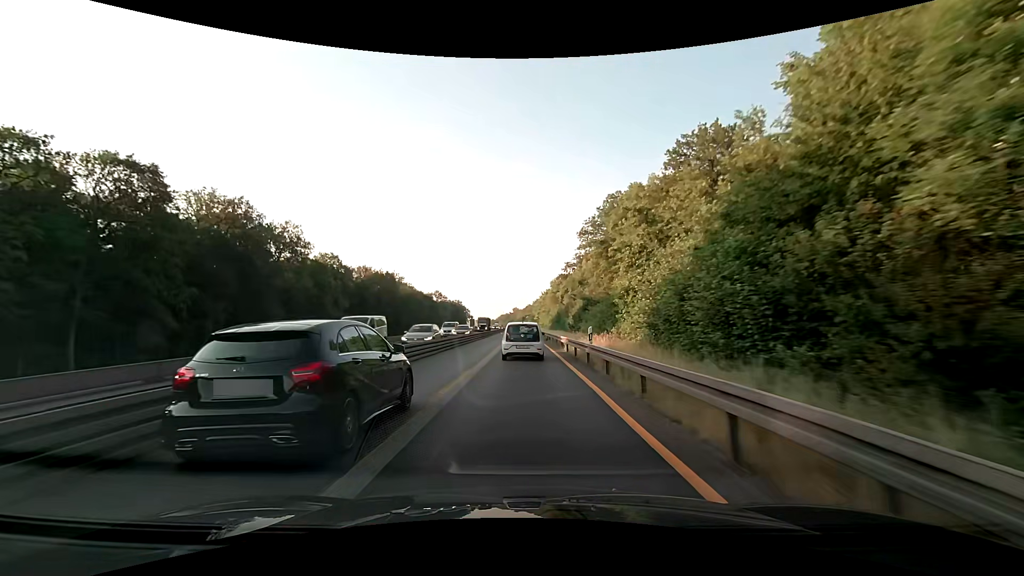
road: motorway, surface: asphalt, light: Day
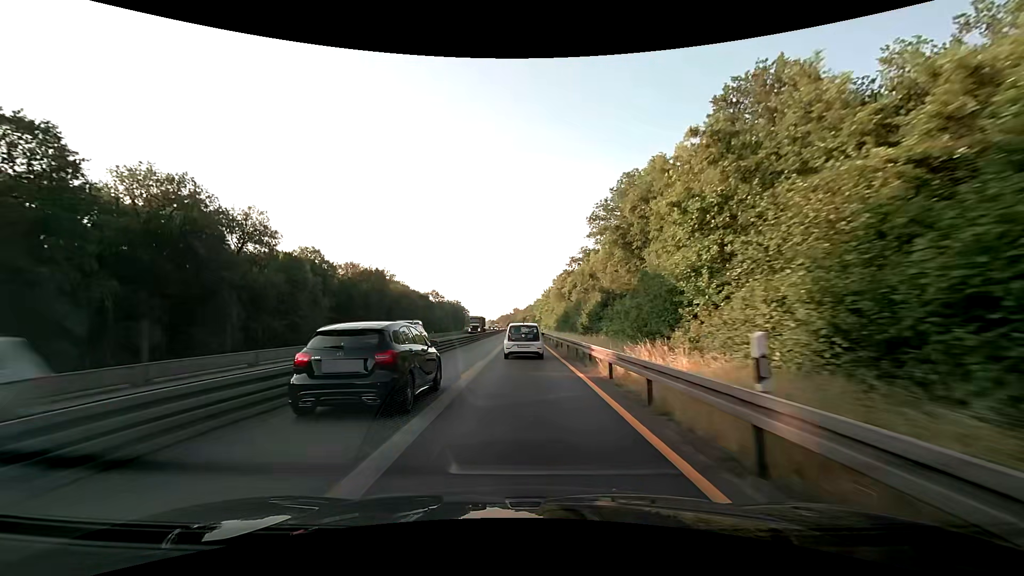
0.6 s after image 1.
(0.0, +12.6) m; 0°
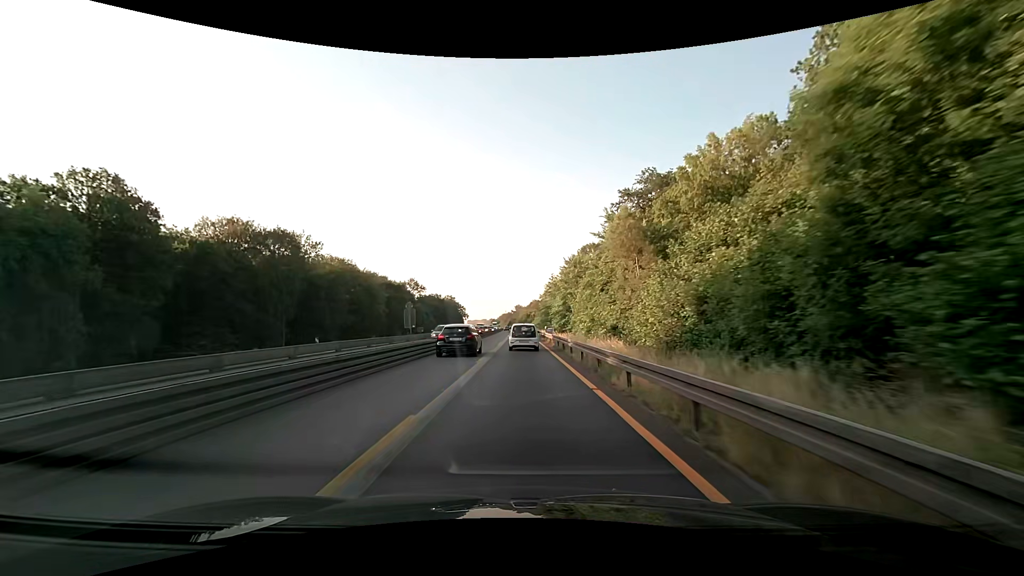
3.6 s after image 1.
(-0.3, +62.8) m; 0°
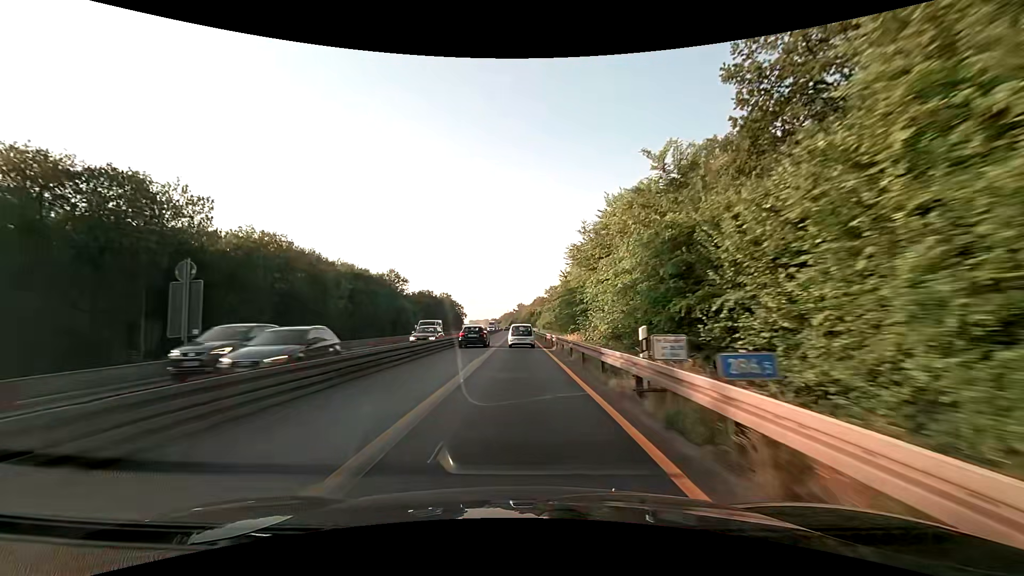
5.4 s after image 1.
(-0.1, +37.7) m; 0°
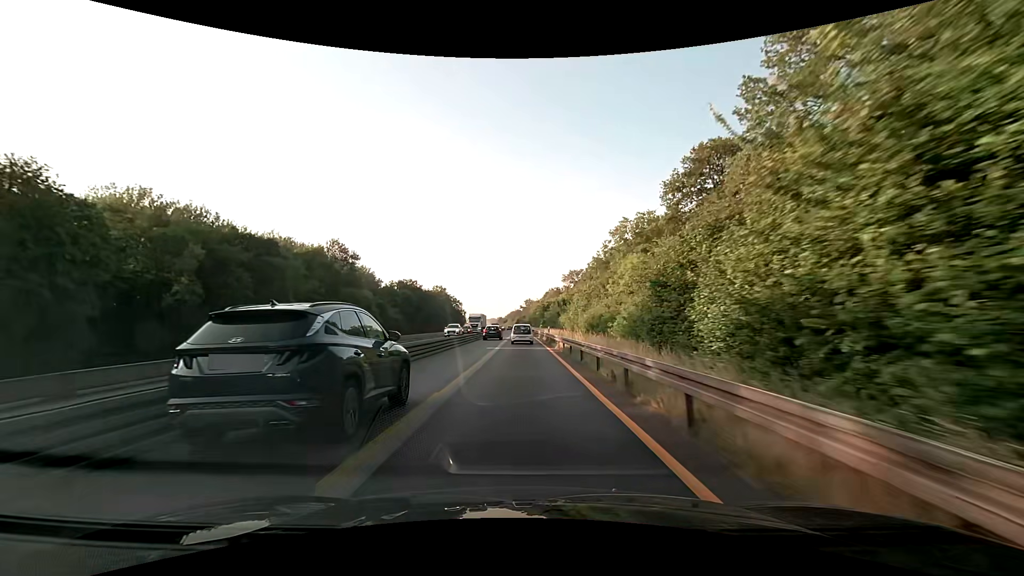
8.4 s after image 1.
(-0.8, +62.6) m; -1°
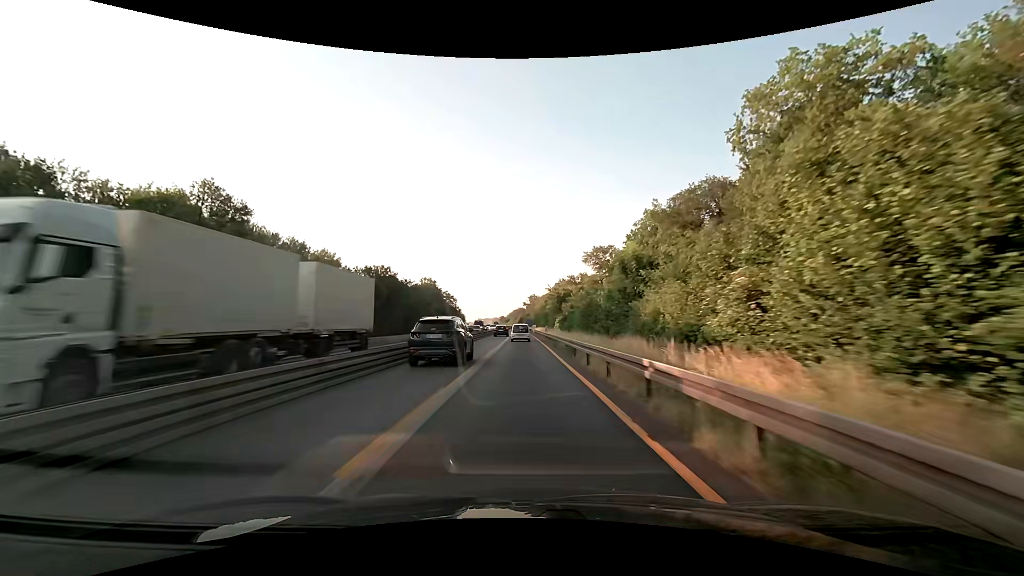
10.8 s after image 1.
(-0.1, +50.2) m; 0°
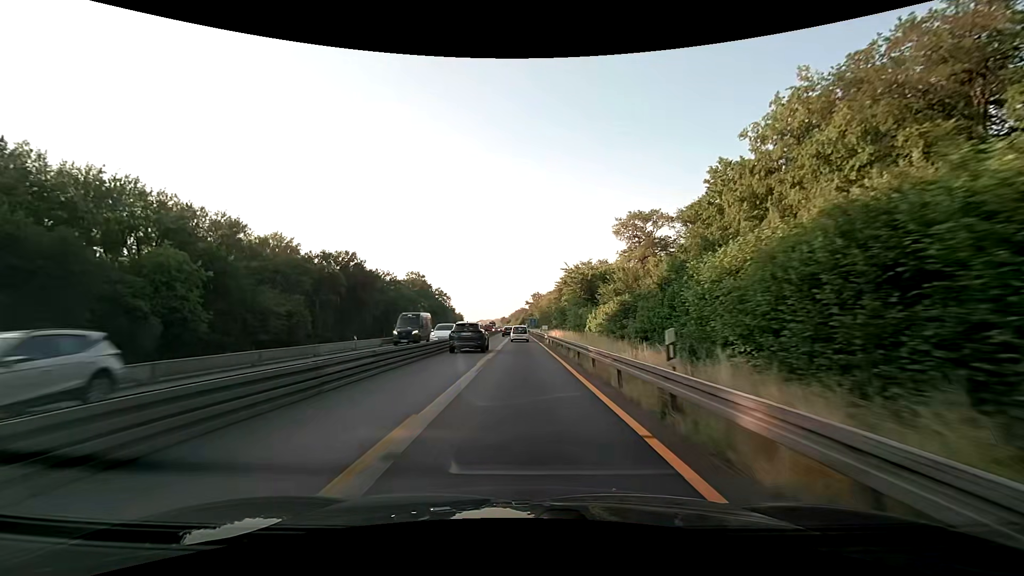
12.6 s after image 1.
(-0.1, +37.7) m; 0°
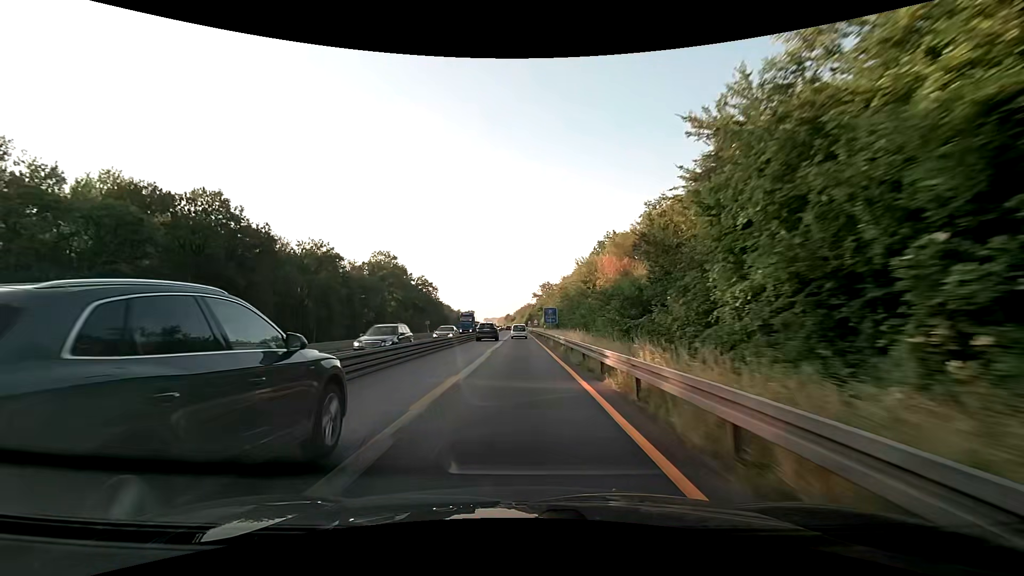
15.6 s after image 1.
(-0.3, +62.7) m; -1°
(0, +10) (0, +20) (0, +30) (0, +40) (0, +50) (0, +60) (0, +70) (-1, +80) (-1, +90) (-1, +100) m
